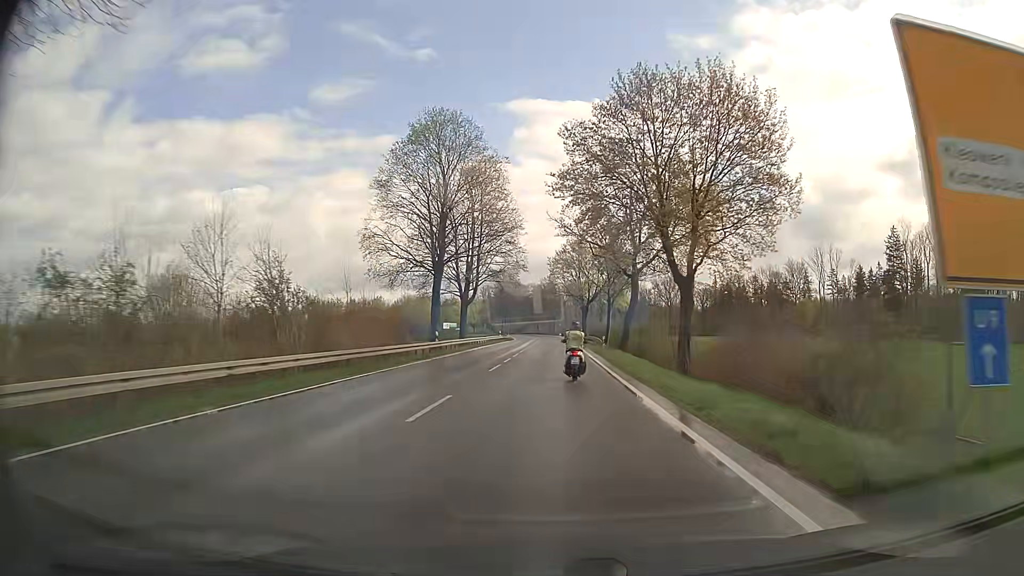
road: secondary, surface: asphalt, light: Day
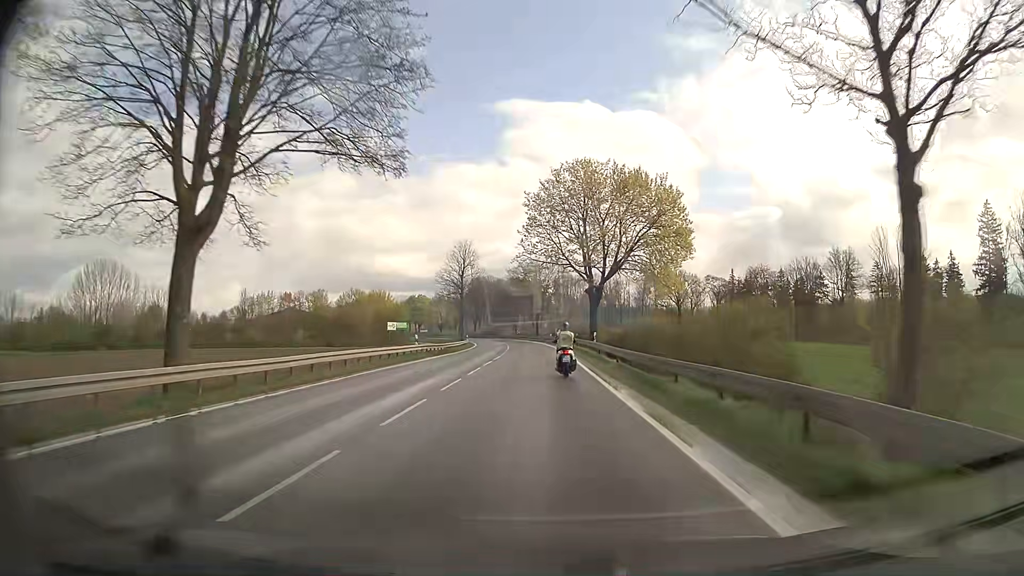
(+0.5, +48.4) m; +1°
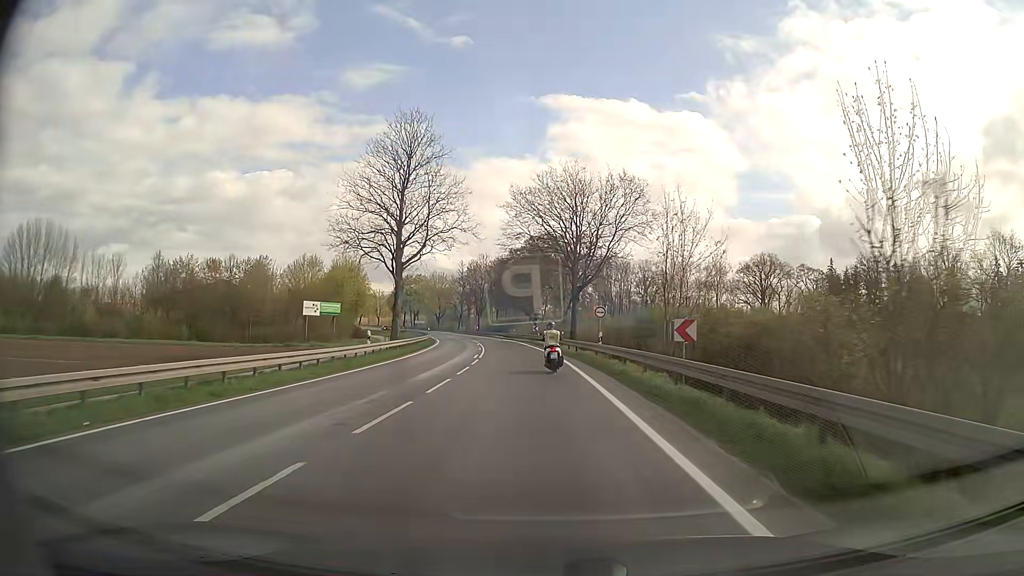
(-1.5, +61.0) m; -3°
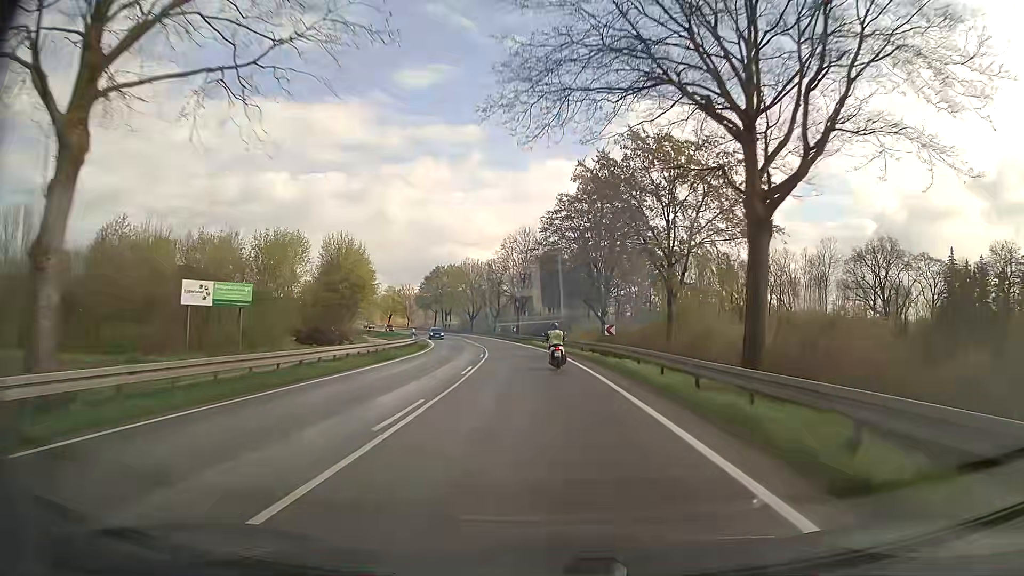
(-1.3, +36.2) m; -4°
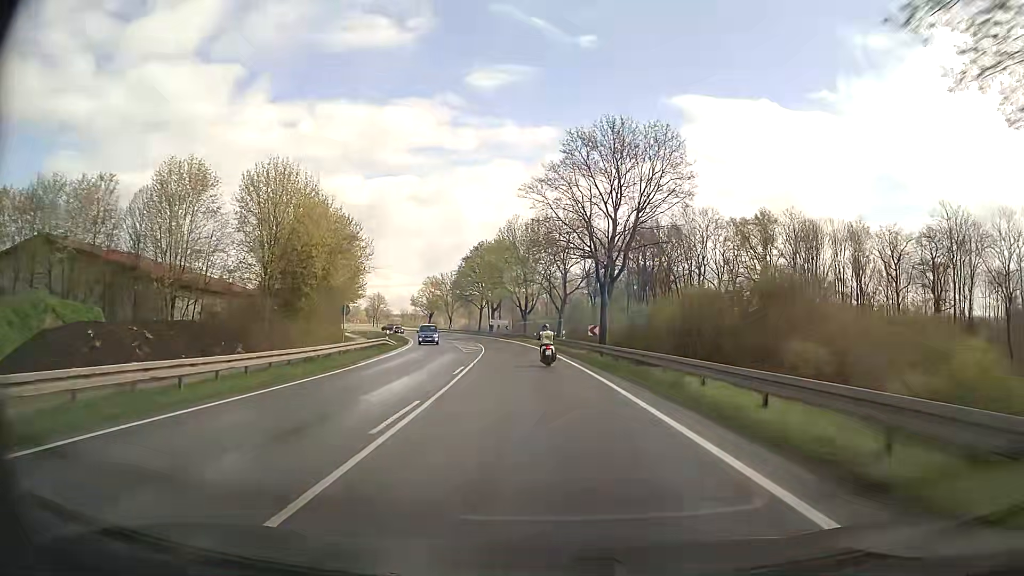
(-2.6, +48.4) m; -7°
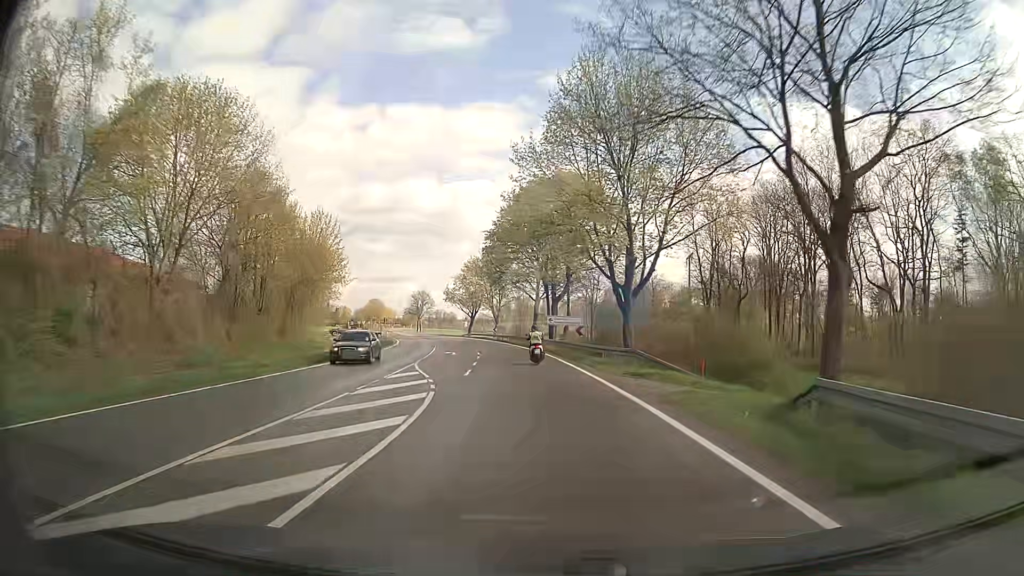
(-2.6, +49.1) m; -6°
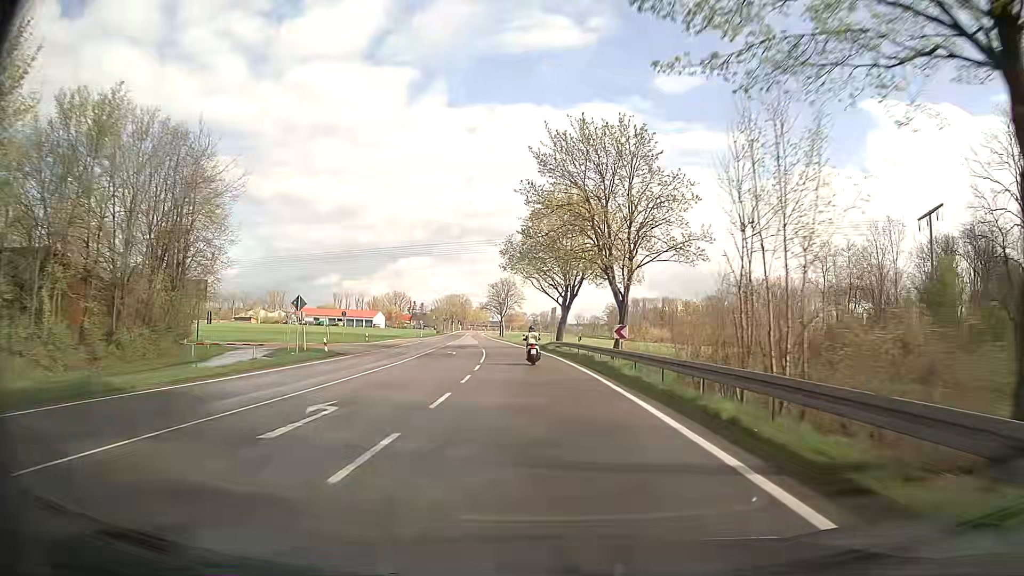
(-5.4, +63.1) m; -9°
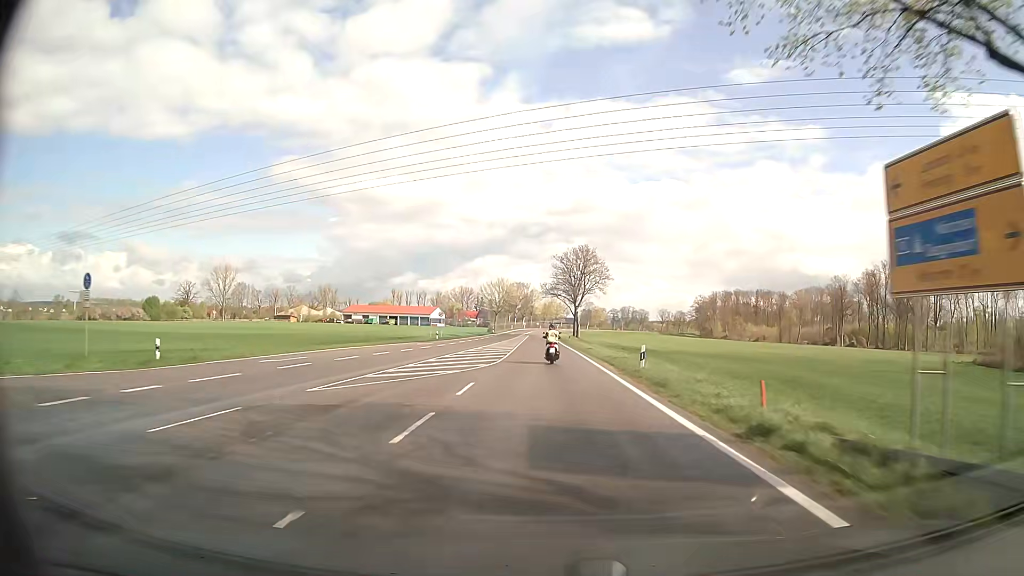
(-3.1, +51.8) m; -7°
(0, +10) (0, +20) (0, +30) (0, +40) (-1, +50) (-1, +60) (-1, +70) (-1, +80) (-1, +90) (-1, +100) m
